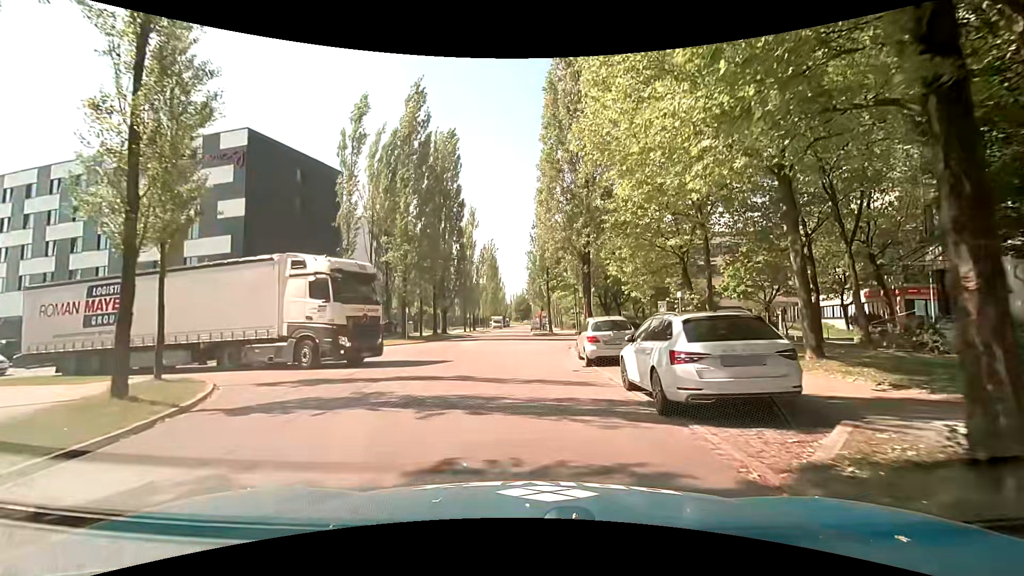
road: unclassified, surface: asphalt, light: Day
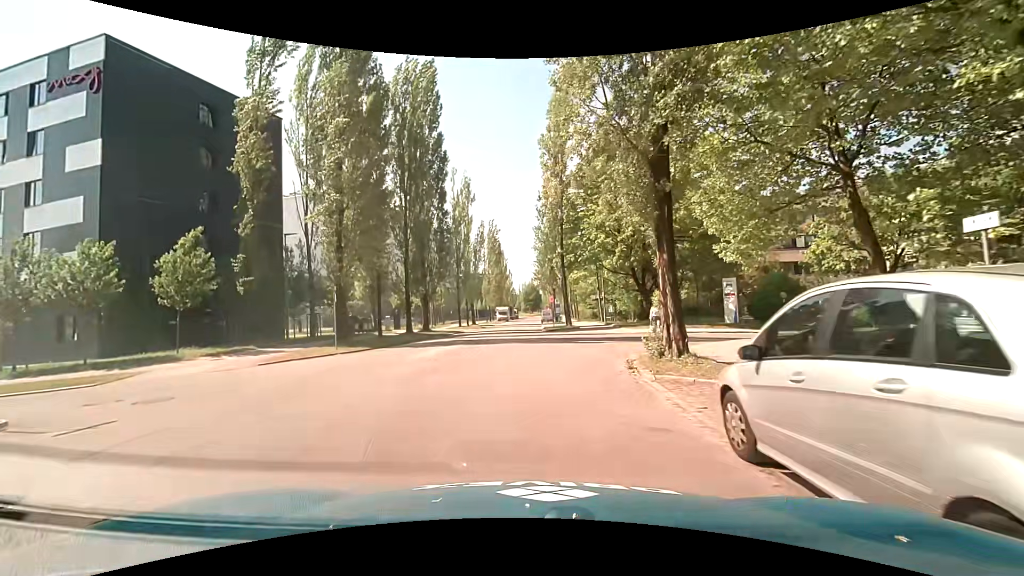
(+0.1, +14.4) m; 0°
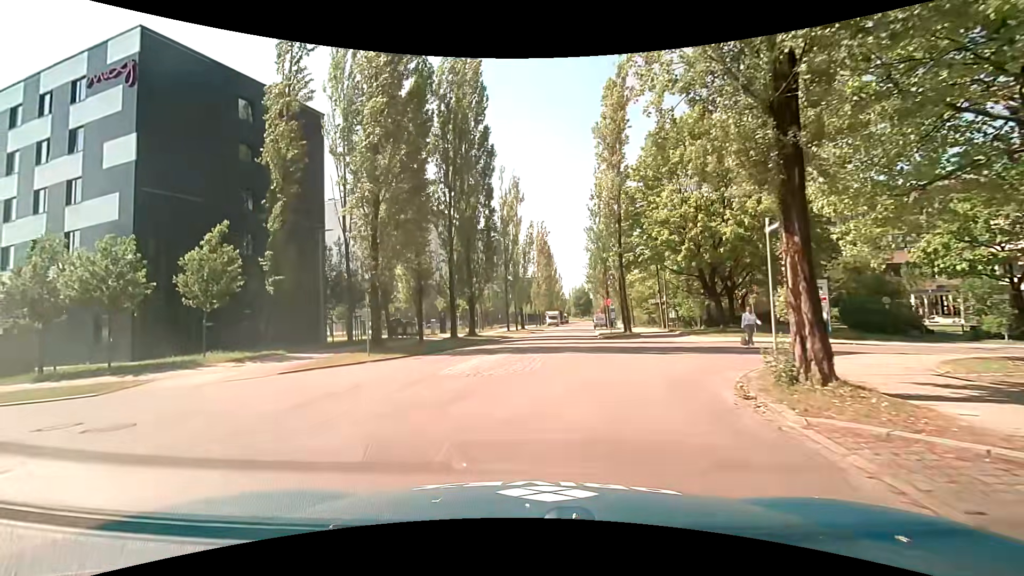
(-0.2, +3.0) m; -8°
